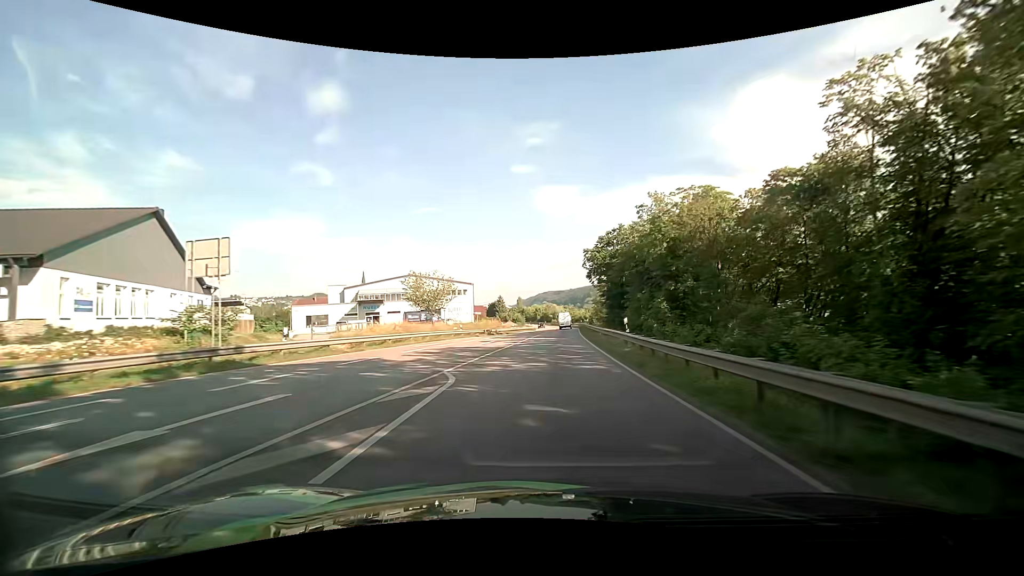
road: primary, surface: asphalt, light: Day
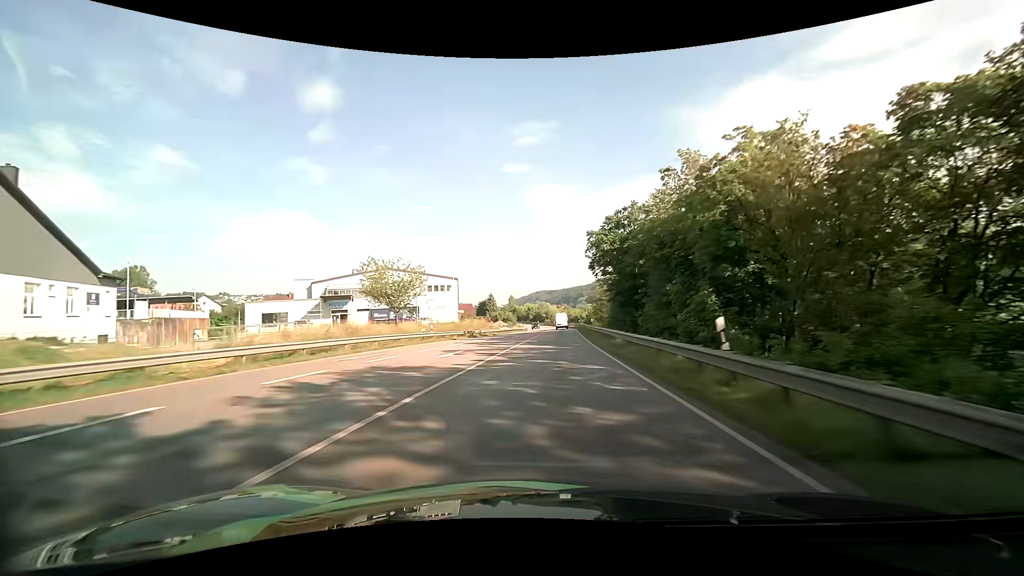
(0.0, +11.0) m; 0°
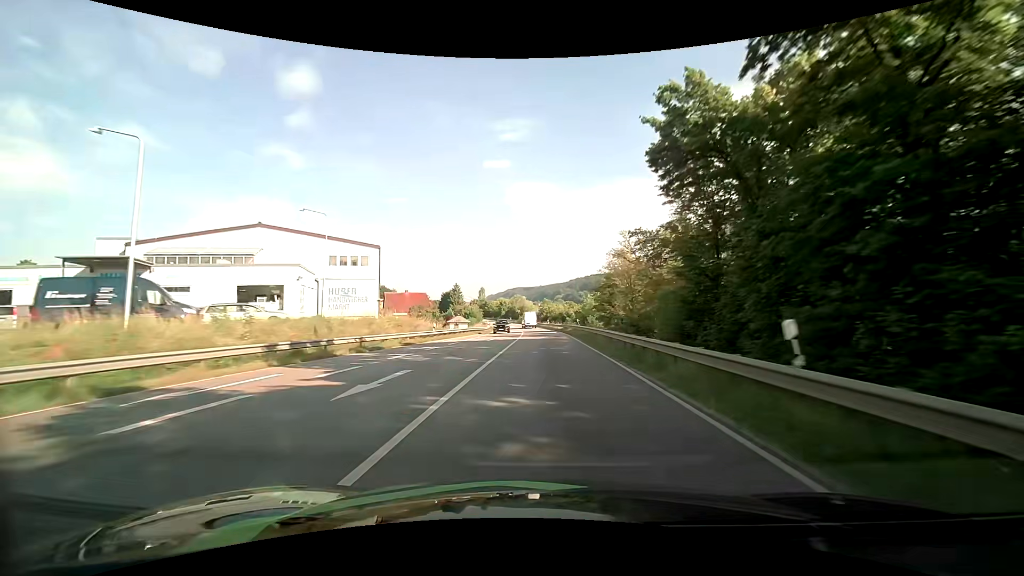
(+1.2, +34.7) m; +3°
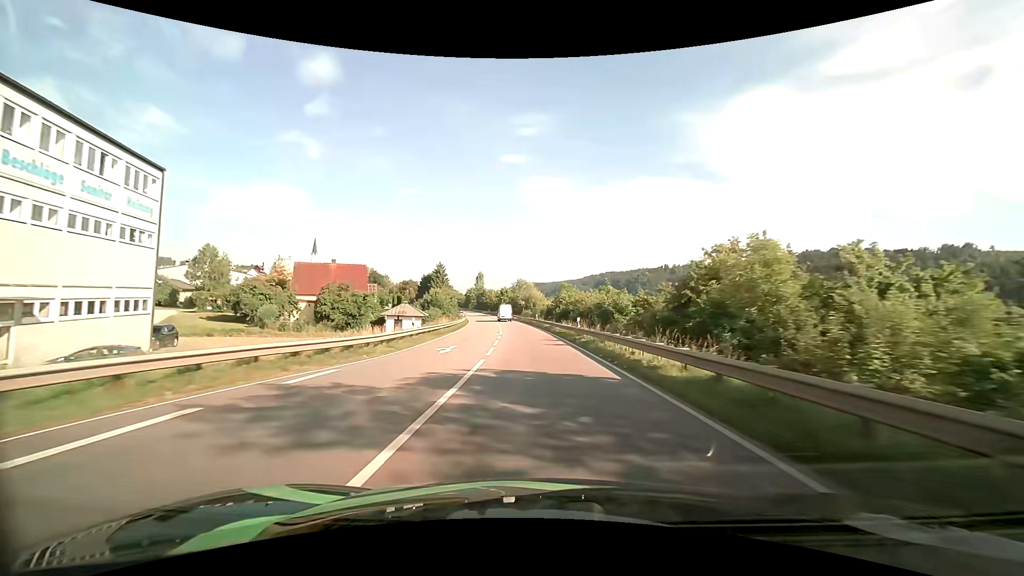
(+0.1, +49.8) m; -1°
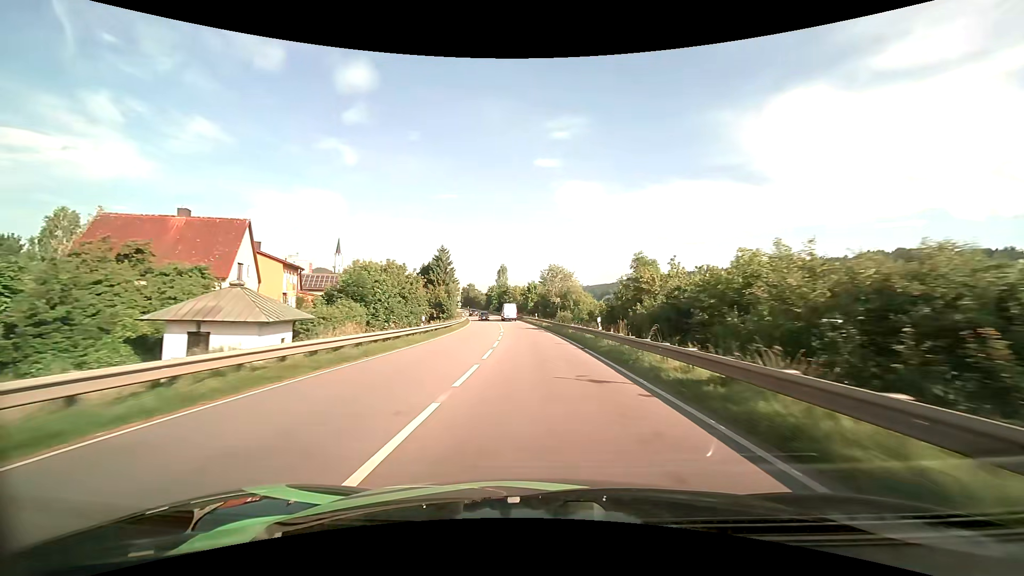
(-1.2, +38.5) m; -4°
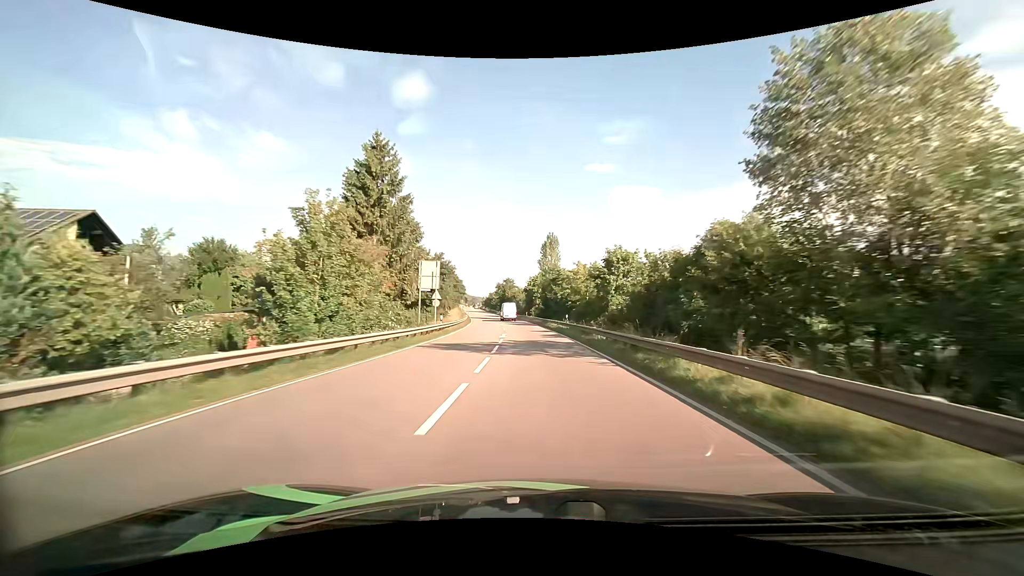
(-3.6, +63.8) m; -6°
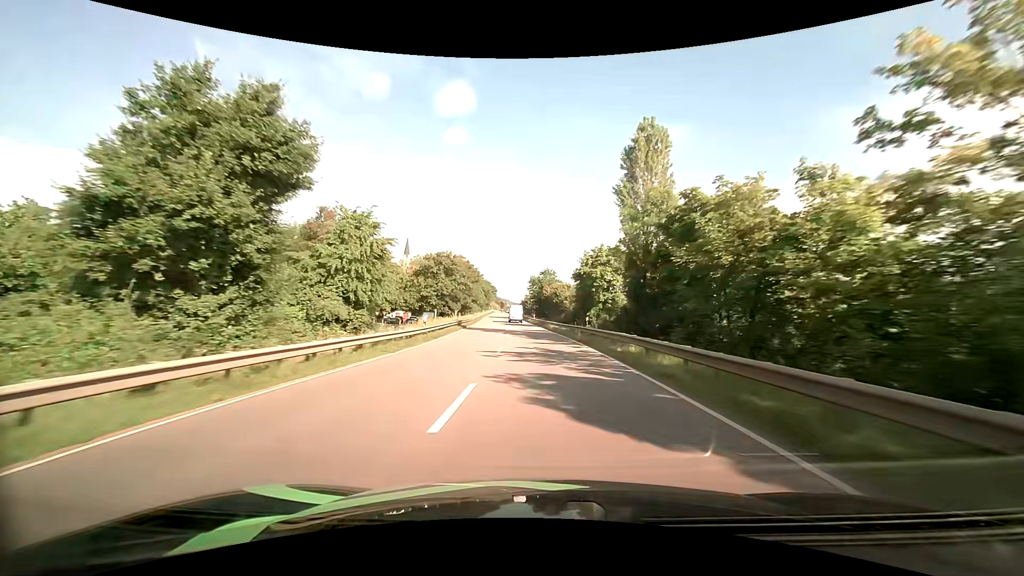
(-2.1, +48.5) m; -5°
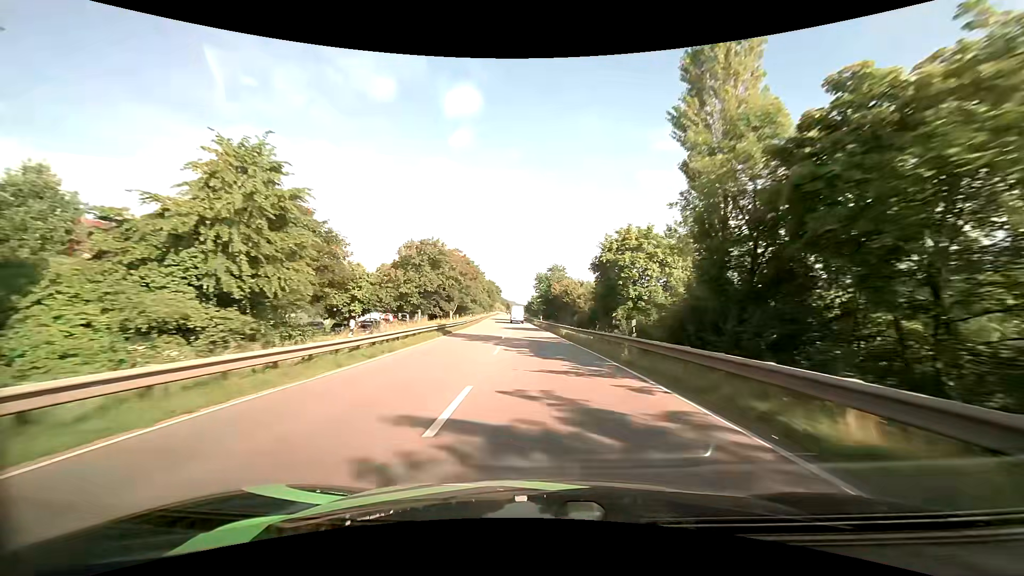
(-0.1, +12.1) m; -1°
(0, +10) (0, +20) (0, +30) (-1, +40) (-1, +50) (-2, +60) (-2, +70) (-3, +80) (-4, +90) (-4, +100) m
